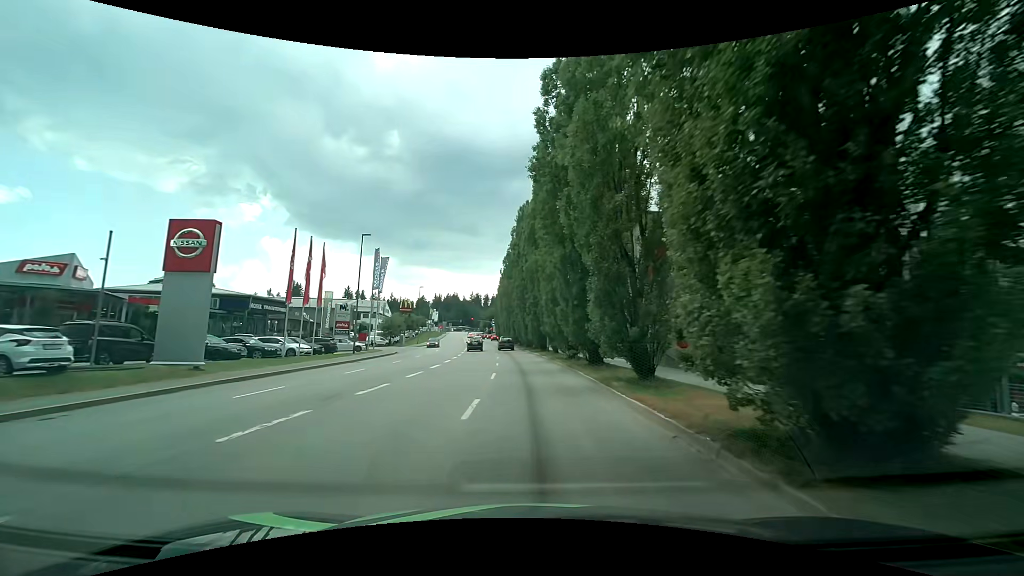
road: tertiary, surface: asphalt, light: Day
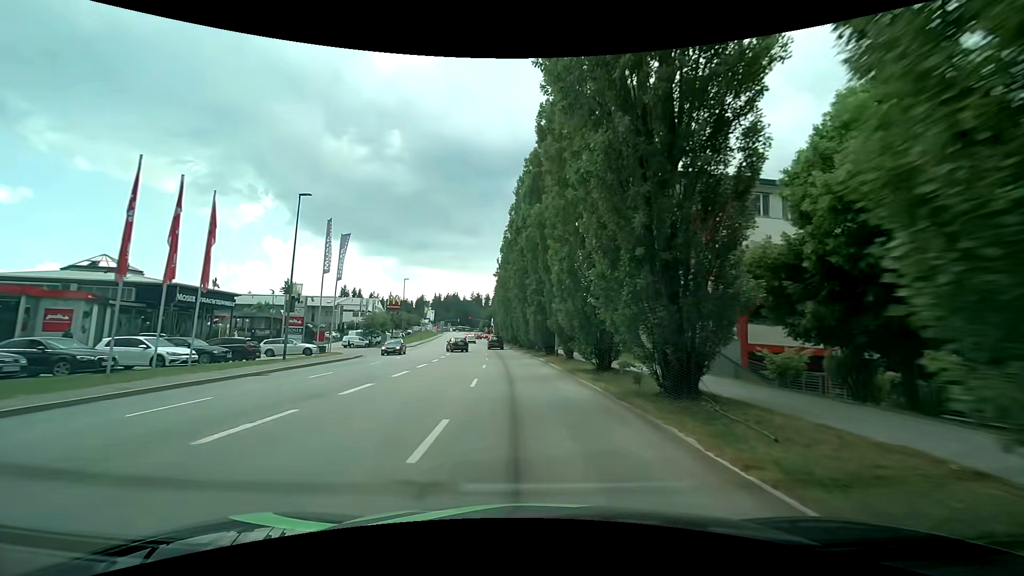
(-0.1, +12.1) m; -1°
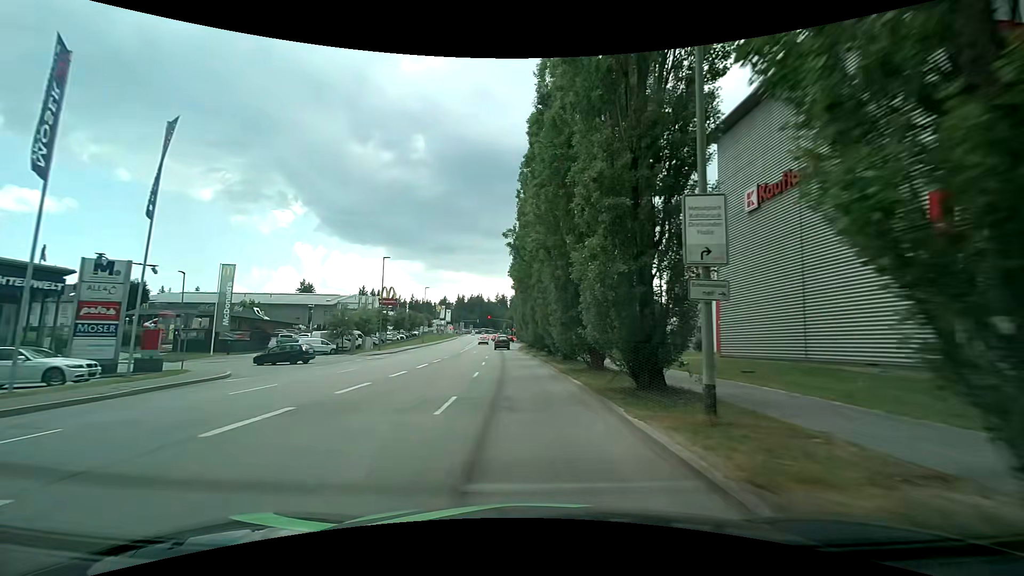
(-0.4, +23.6) m; -2°
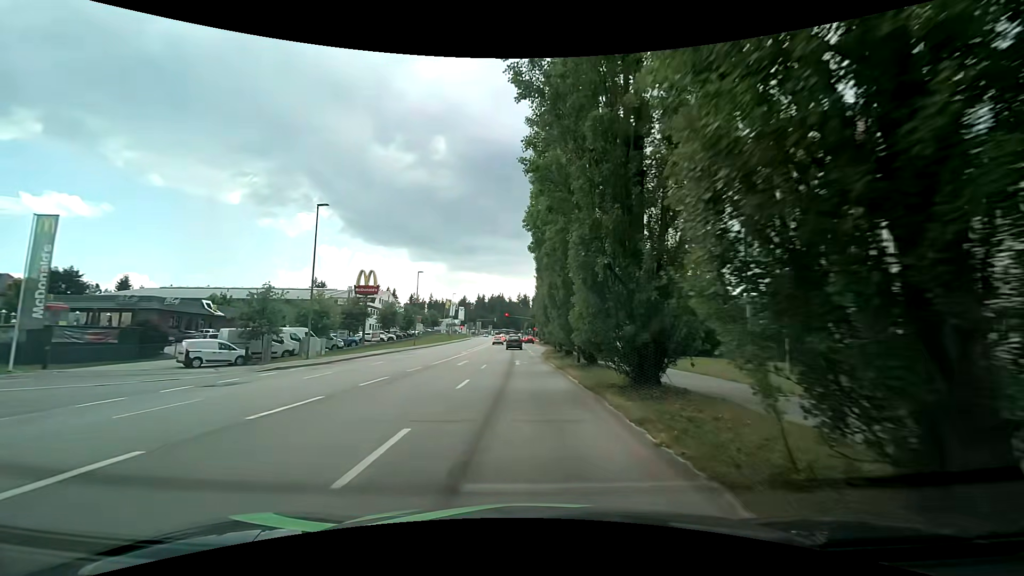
(-0.5, +22.6) m; -2°
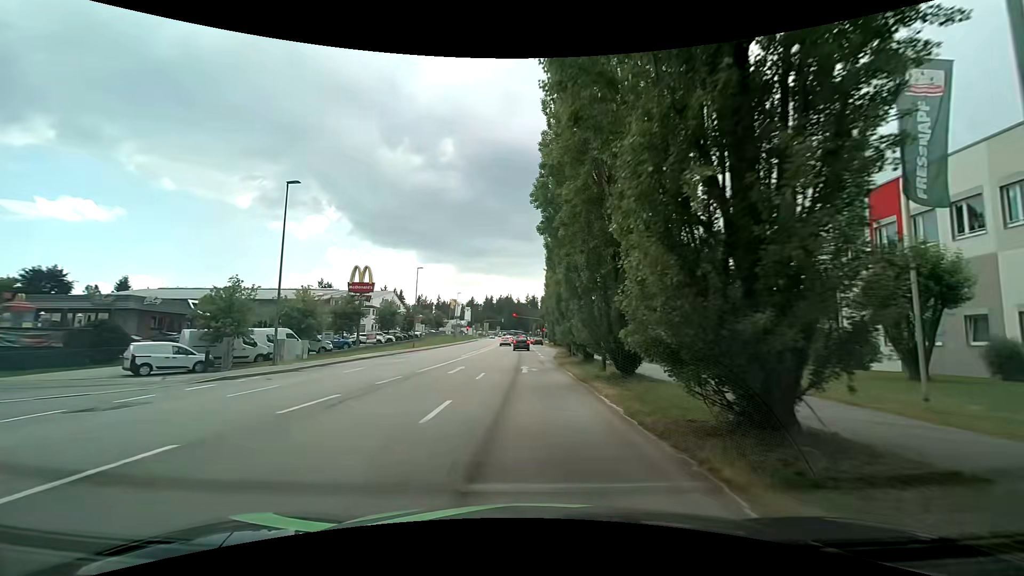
(-0.2, +5.4) m; -2°
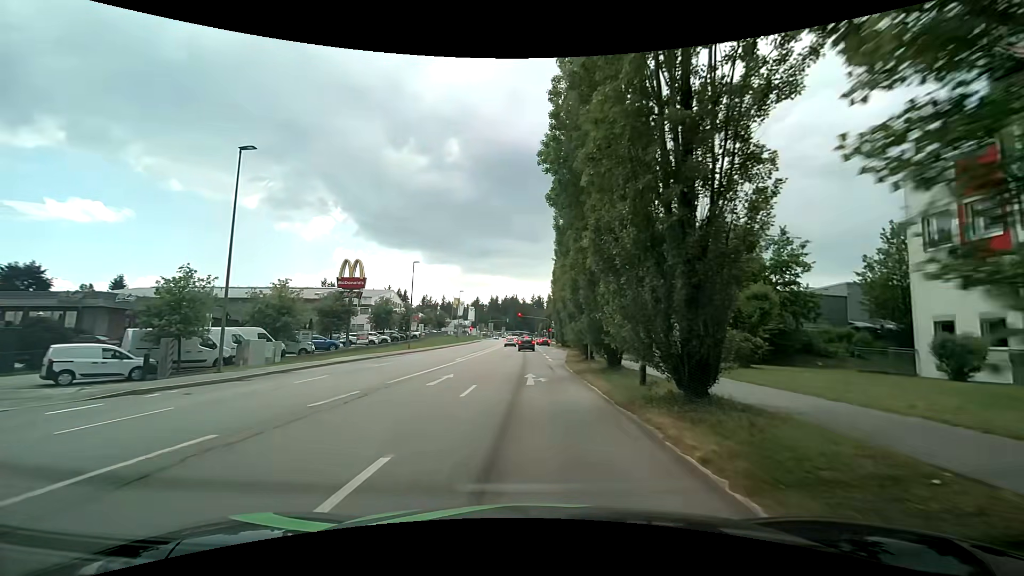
(0.0, +5.3) m; 0°
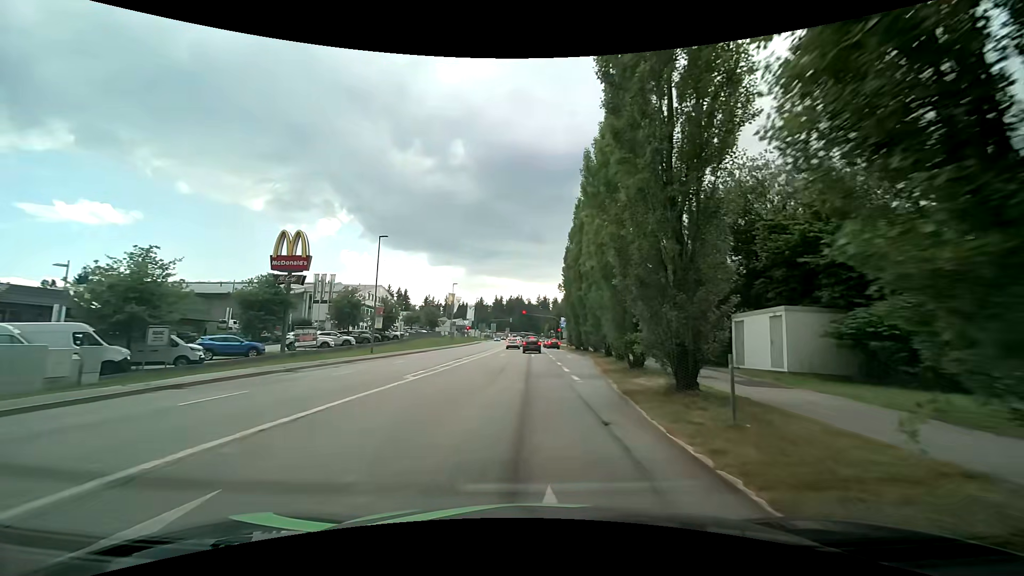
(-0.1, +15.2) m; 0°
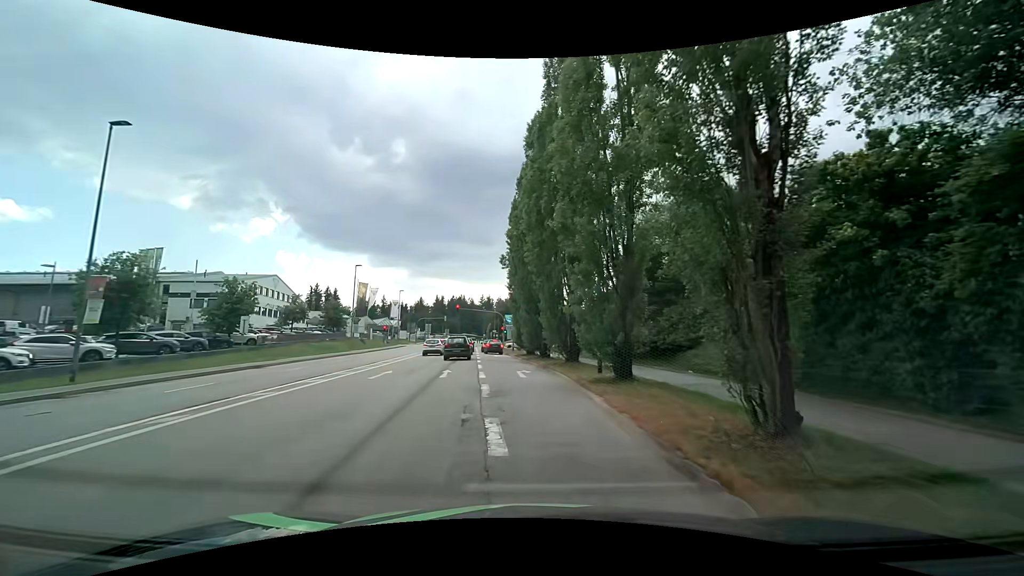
(+1.2, +22.0) m; +7°
